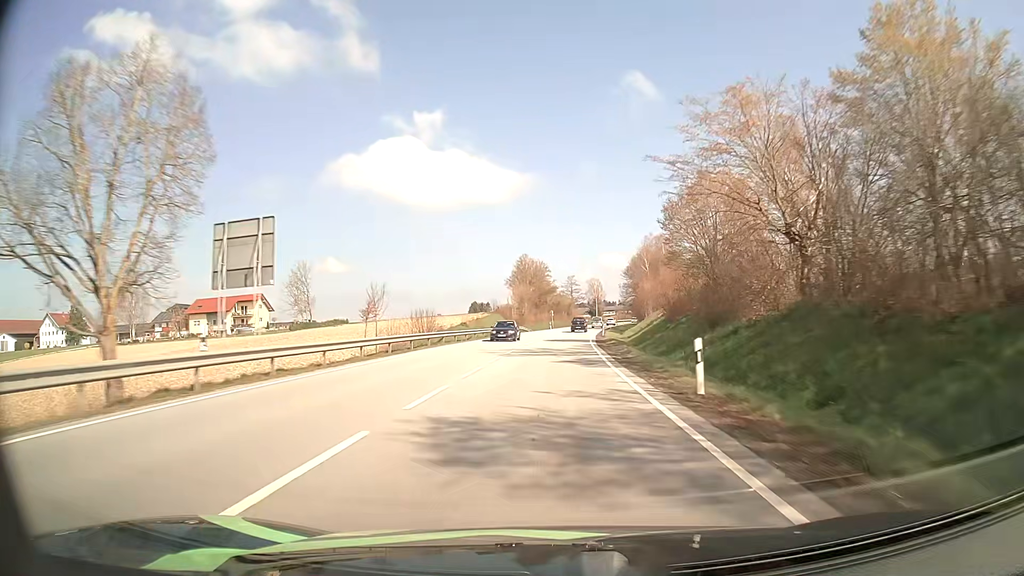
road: primary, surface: asphalt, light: Day
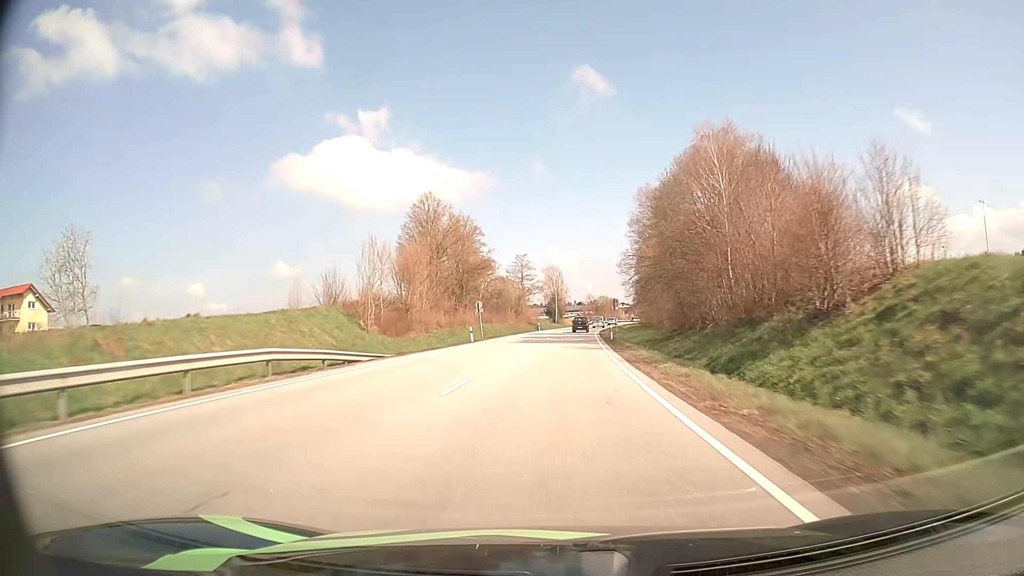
(+2.2, +64.1) m; +4°
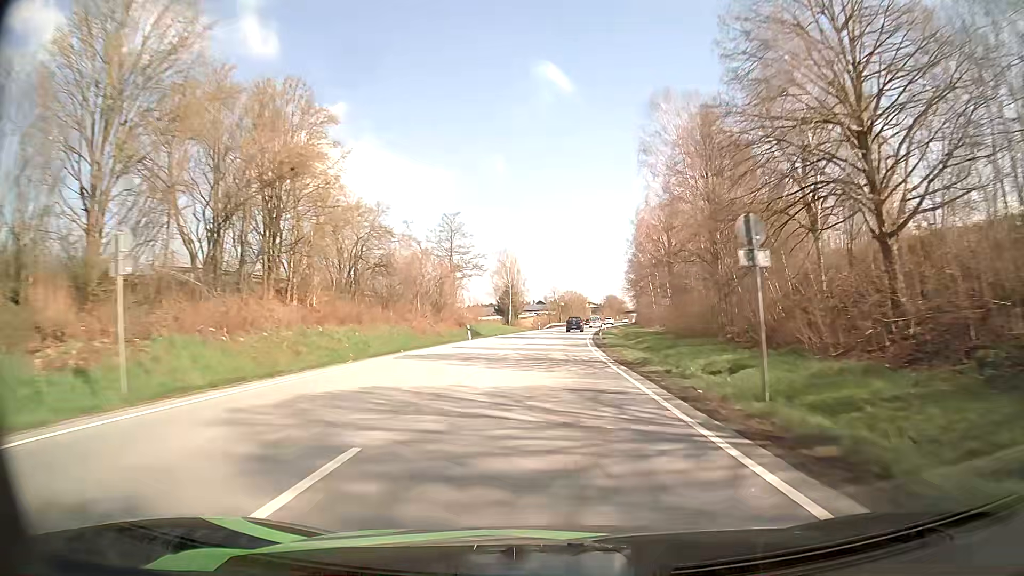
(+1.4, +47.3) m; +4°
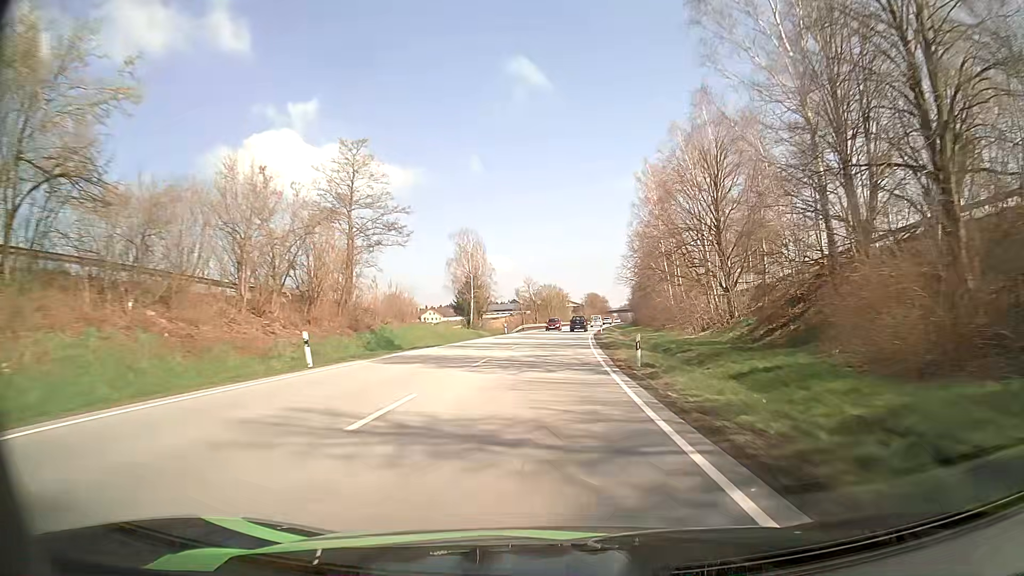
(+0.4, +31.2) m; +2°
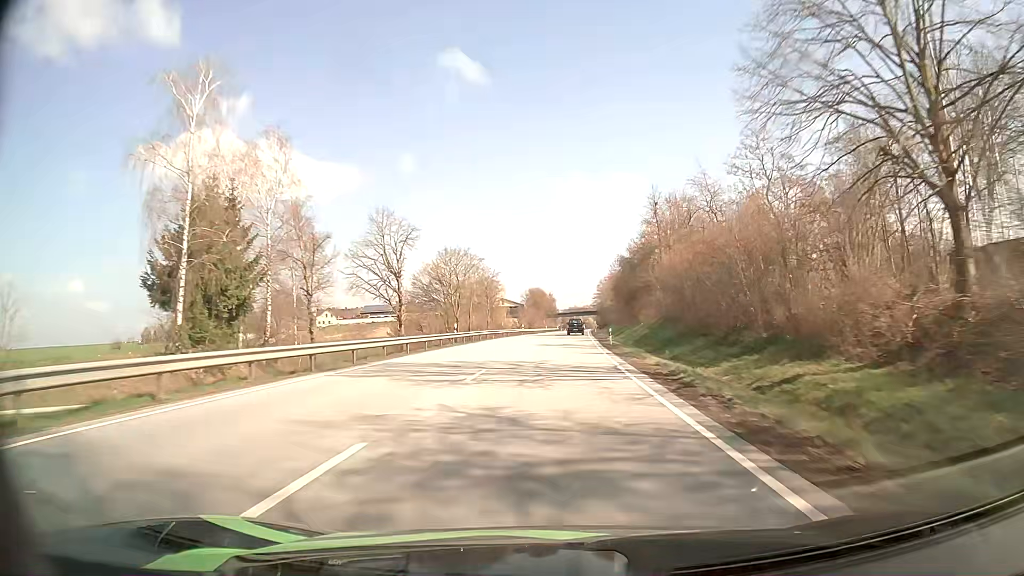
(+2.7, +77.4) m; +5°
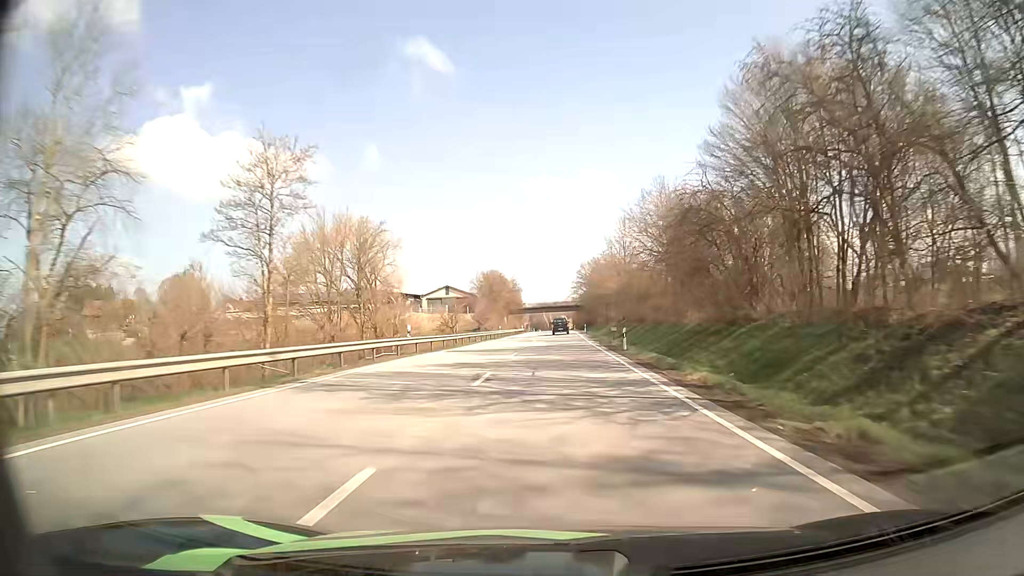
(+1.6, +61.9) m; +3°
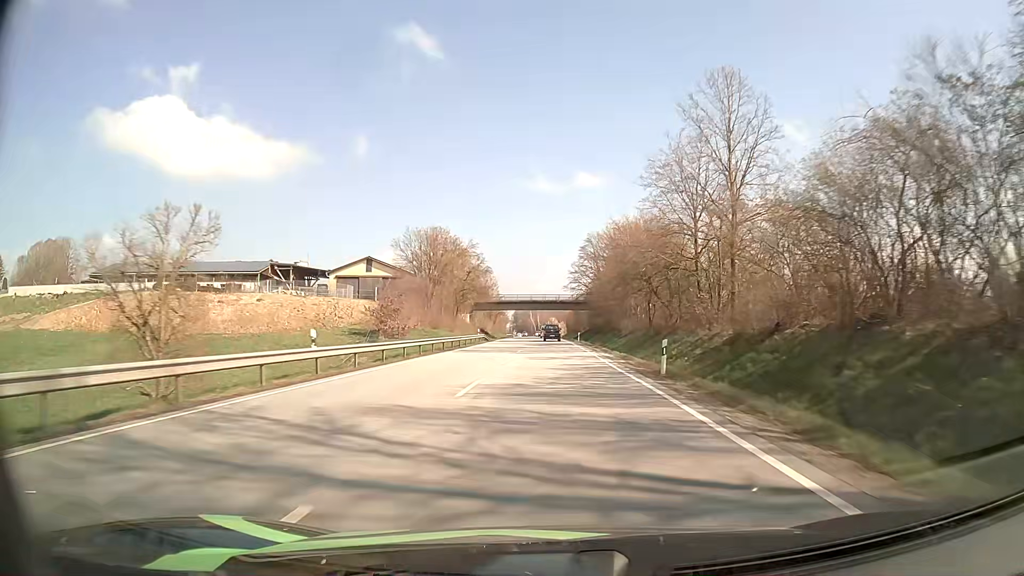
(+0.8, +62.0) m; +1°
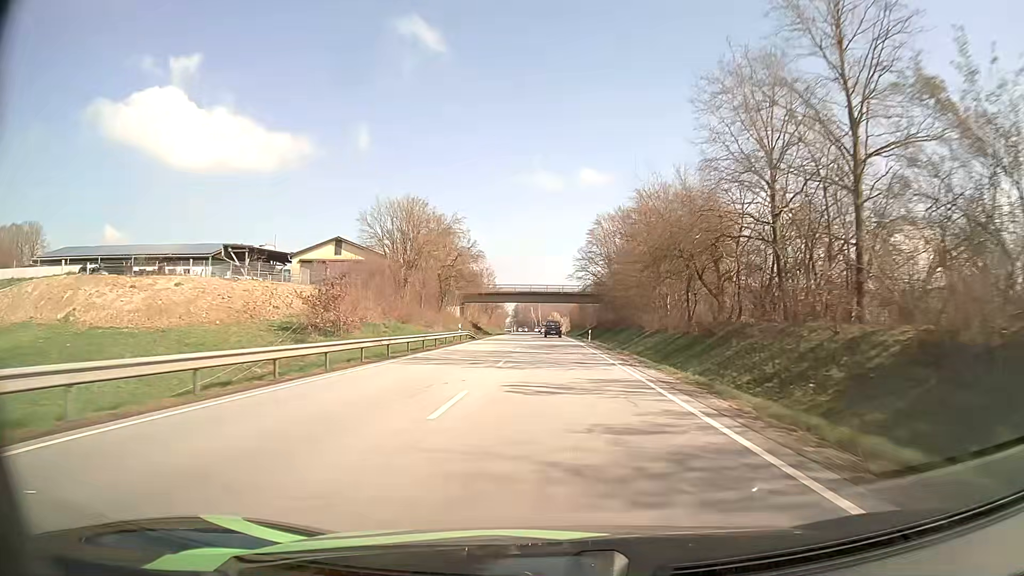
(0.0, +15.6) m; 0°
(0, +10) (0, +20) (0, +30) (0, +40) (0, +50) (0, +60) (0, +70) (0, +80) (0, +90) (0, +100) m
